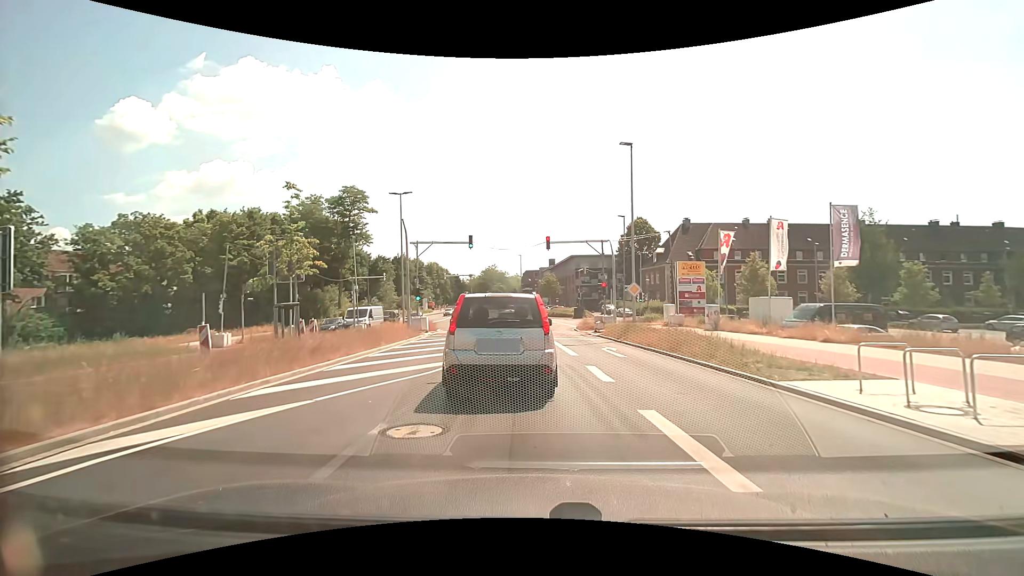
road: secondary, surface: asphalt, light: Day
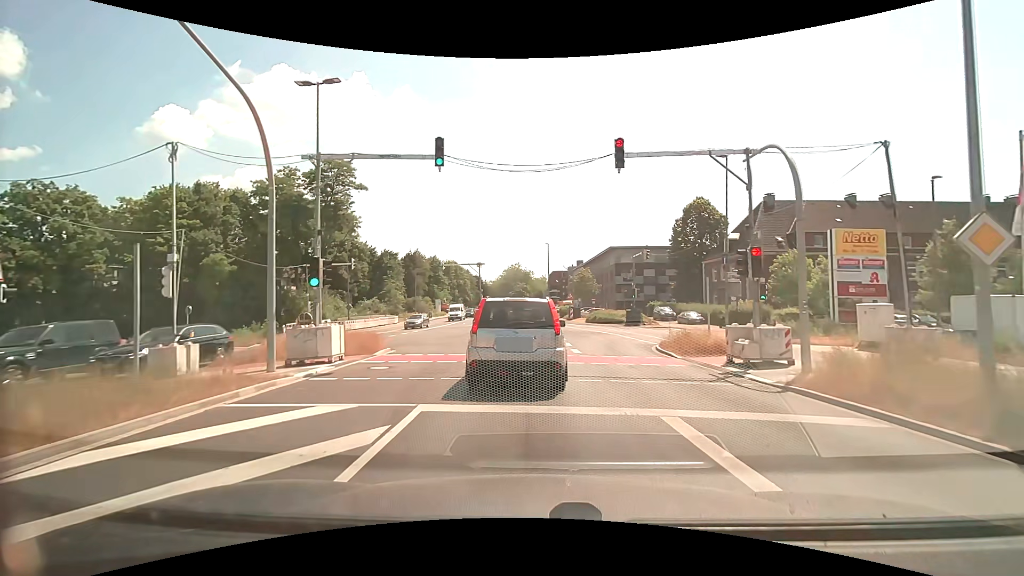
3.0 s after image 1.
(-0.6, +19.1) m; -3°
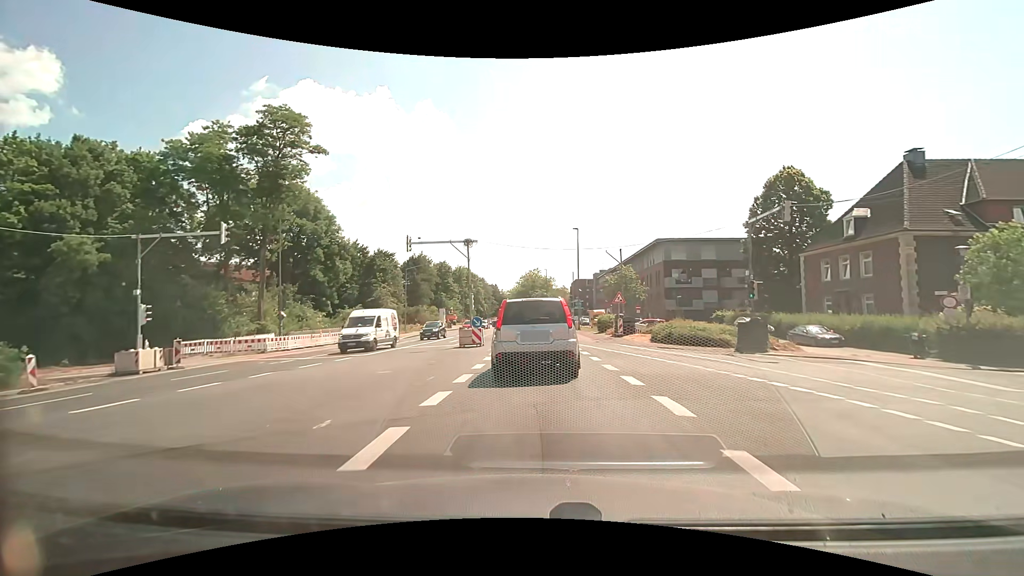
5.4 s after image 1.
(-0.4, +20.1) m; -2°
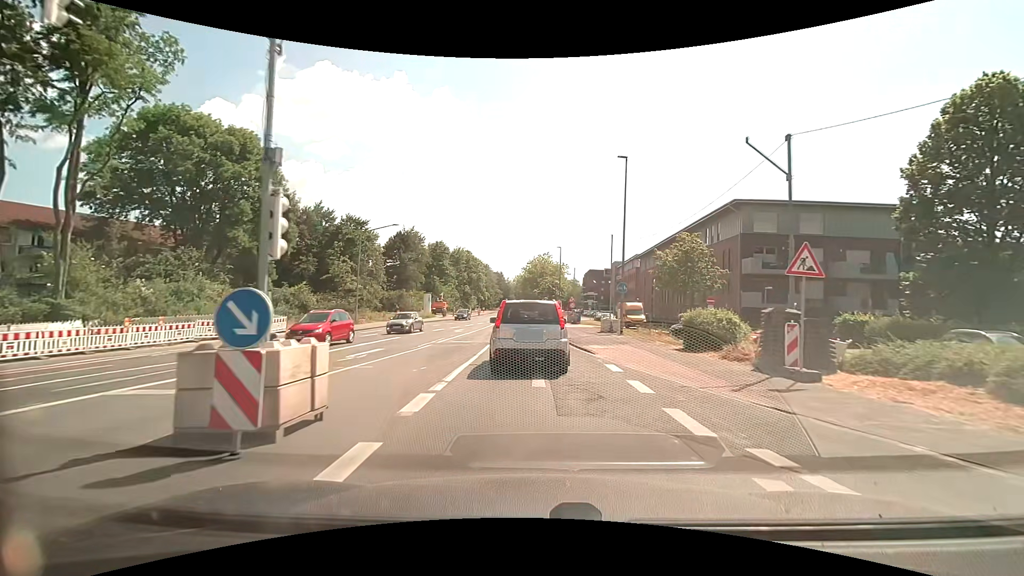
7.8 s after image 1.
(-0.1, +21.9) m; -1°
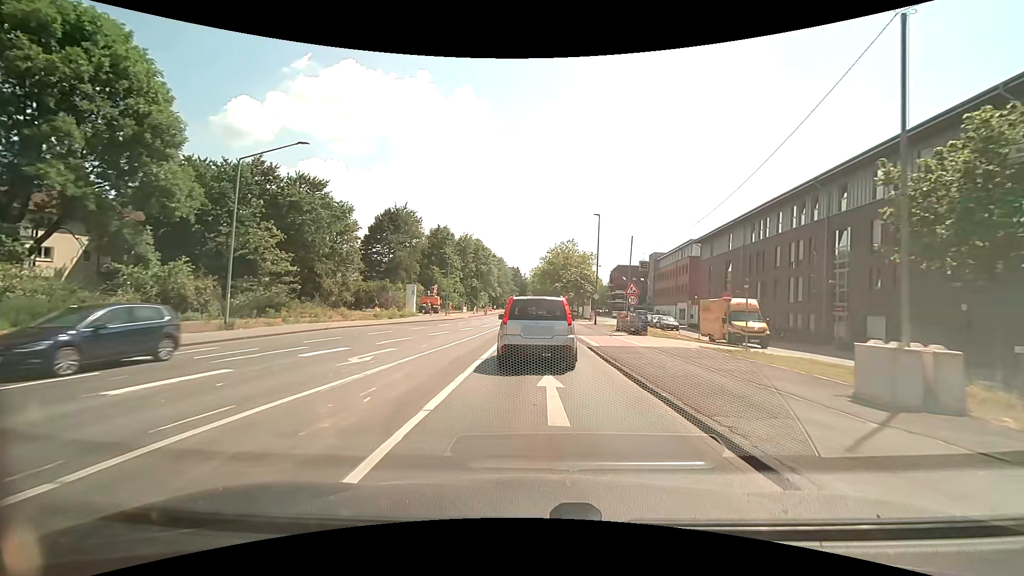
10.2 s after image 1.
(-0.5, +23.4) m; -2°
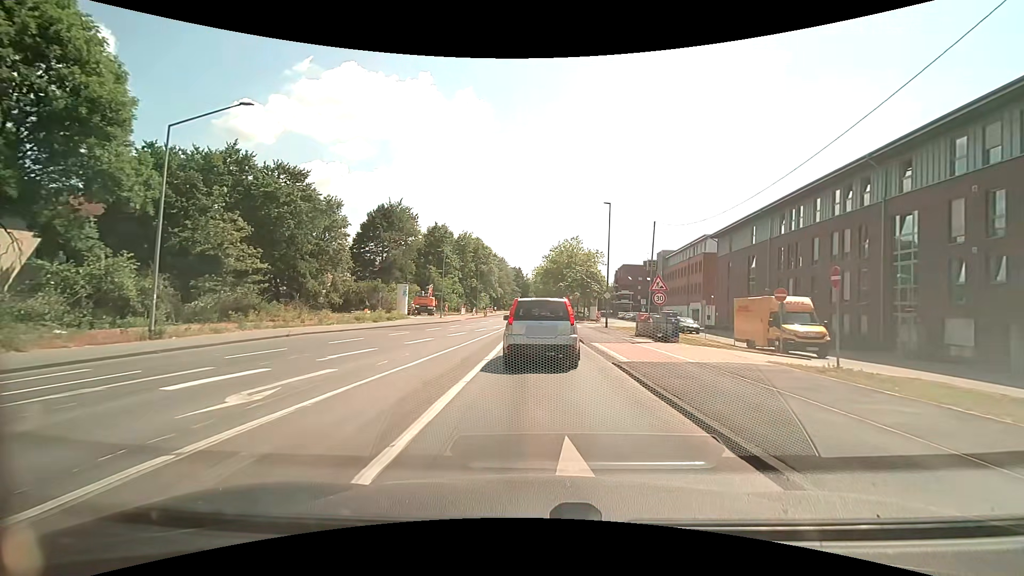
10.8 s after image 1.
(0.0, +5.2) m; 0°
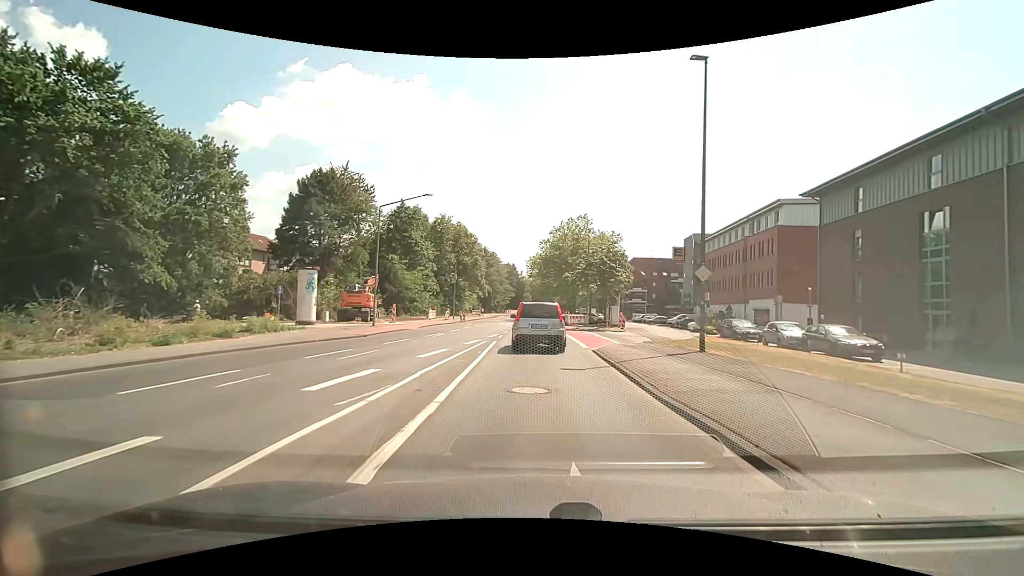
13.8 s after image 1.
(-0.1, +23.6) m; -1°
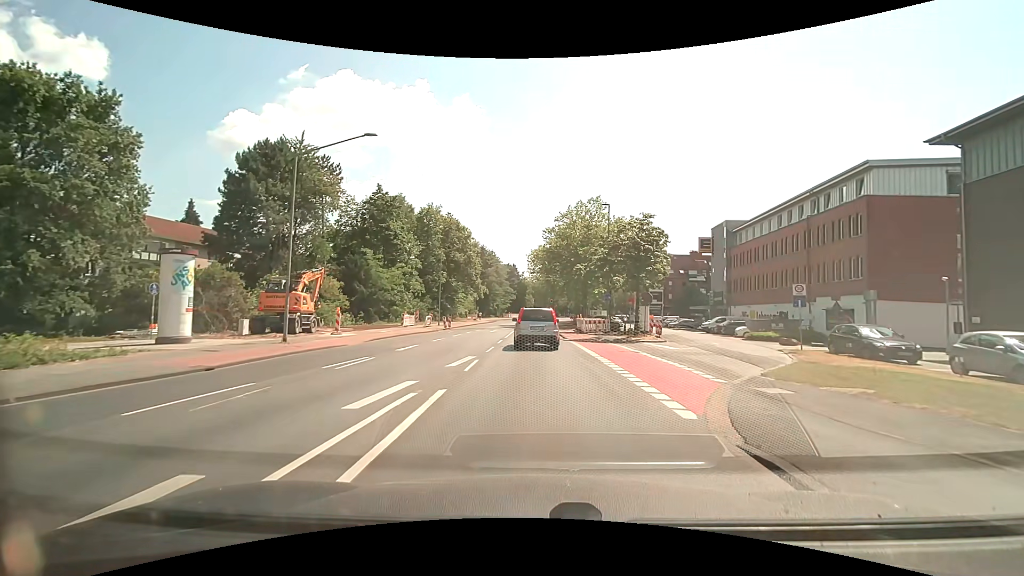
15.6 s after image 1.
(+0.1, +13.0) m; 0°
(0, +10) (0, +20) (0, +30) (0, +40) (0, +50) (0, +60) (0, +70) (0, +80) (+1, +90) (+2, +100) m
